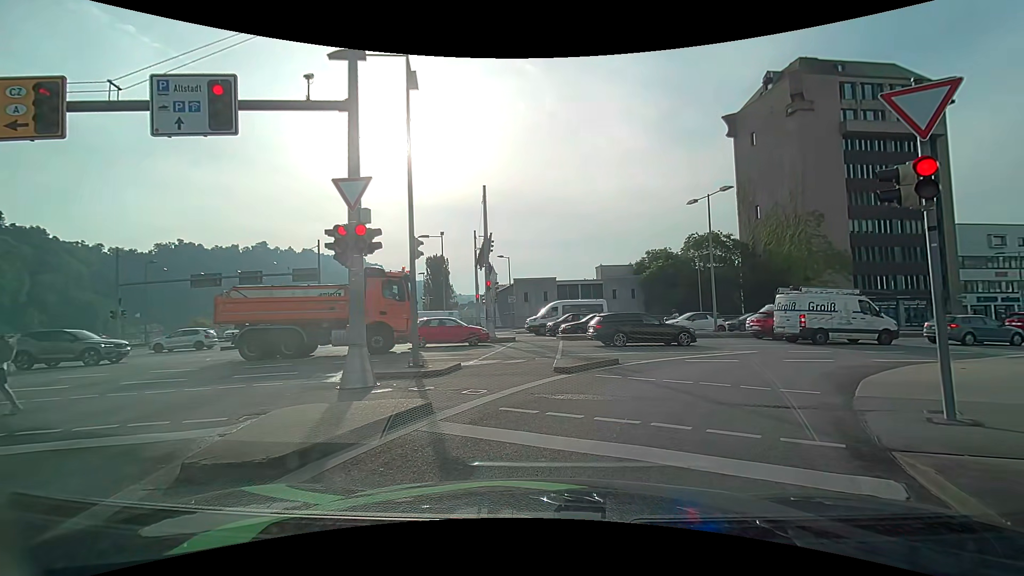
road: primary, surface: asphalt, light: Day
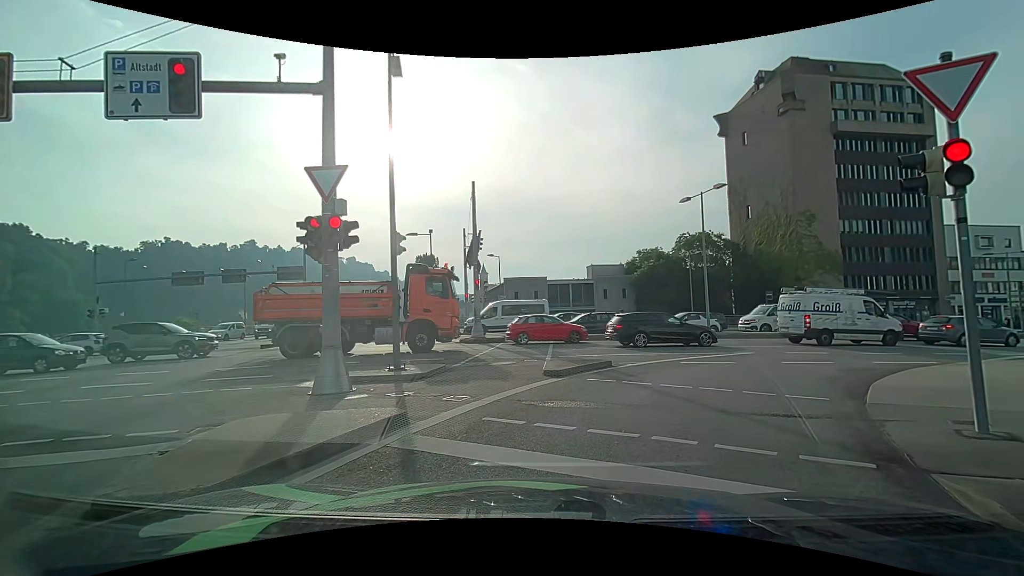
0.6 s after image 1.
(0.0, +0.7) m; 0°
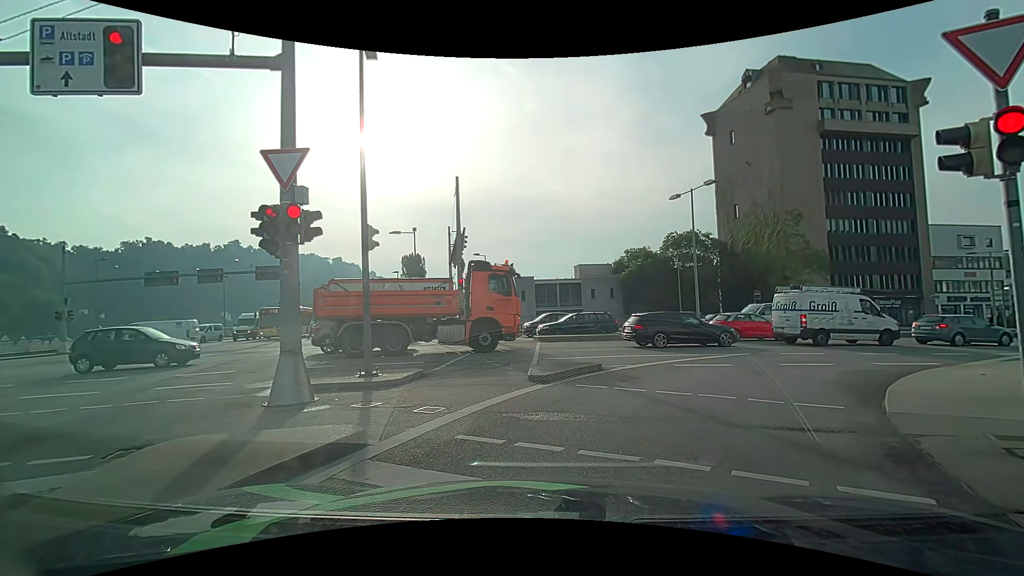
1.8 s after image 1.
(0.0, +0.9) m; 0°
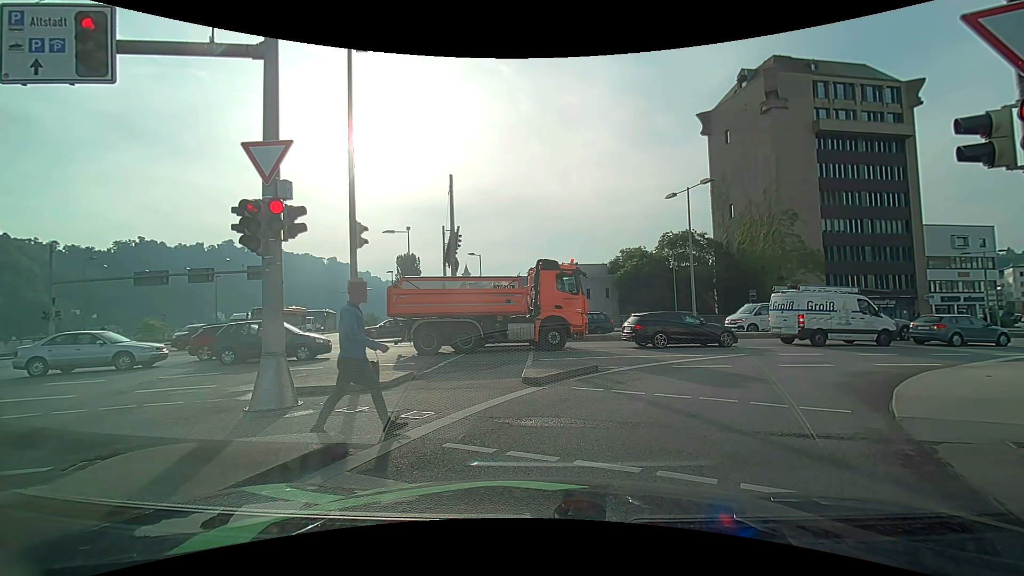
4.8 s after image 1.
(0.0, +0.4) m; 0°
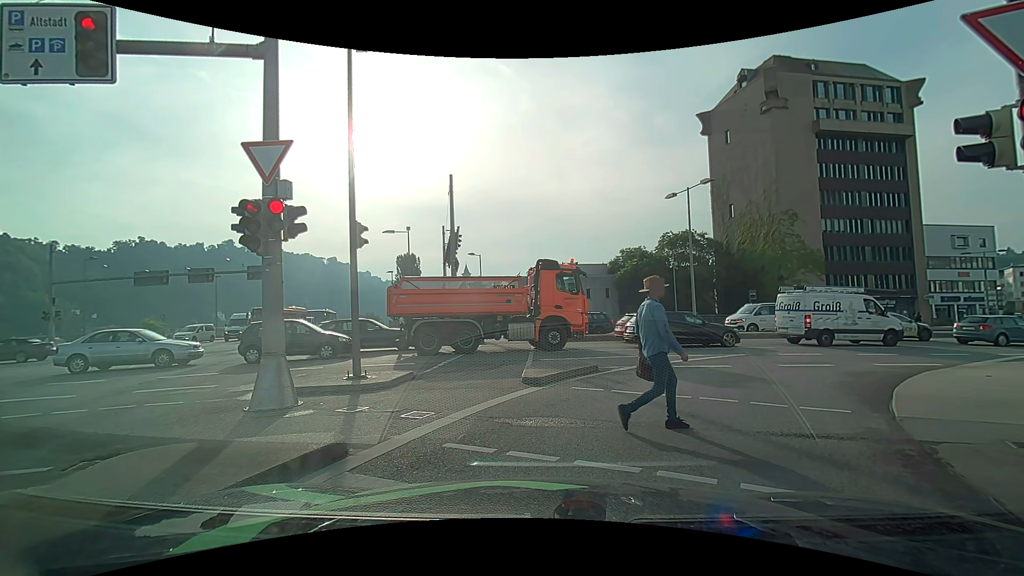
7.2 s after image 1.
(0.0, 0.0) m; 0°
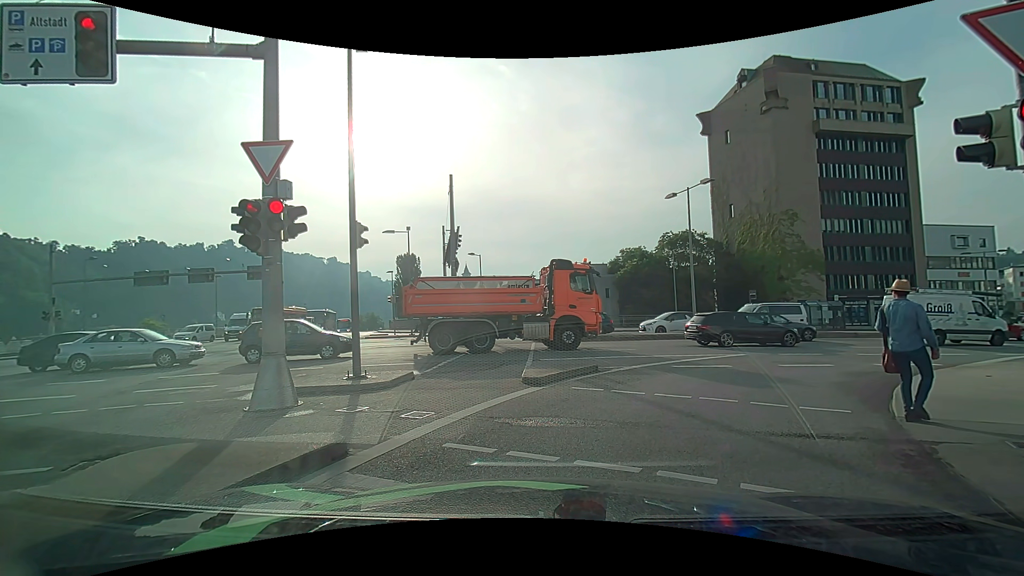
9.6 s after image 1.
(0.0, 0.0) m; 0°
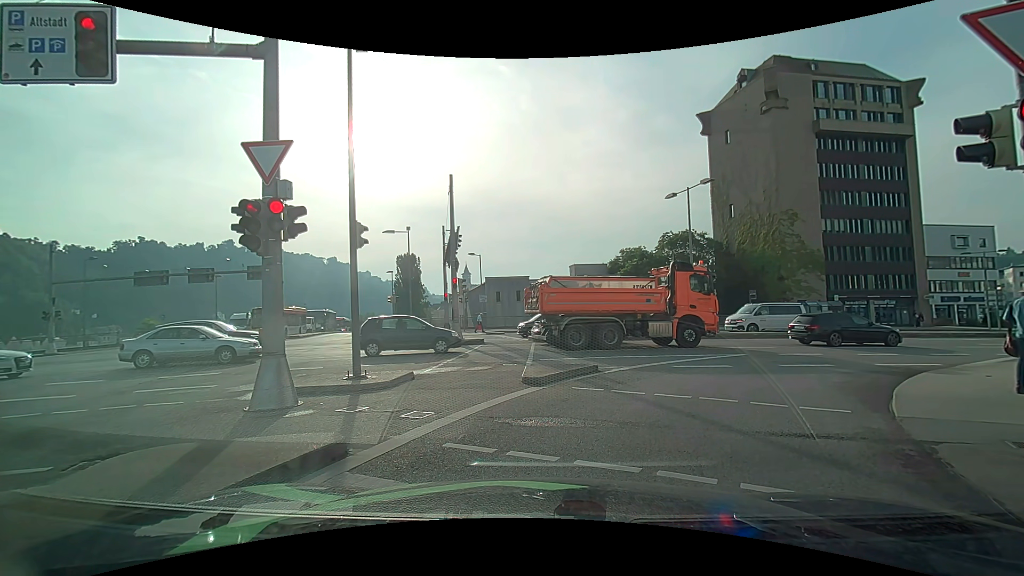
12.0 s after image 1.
(0.0, 0.0) m; 0°
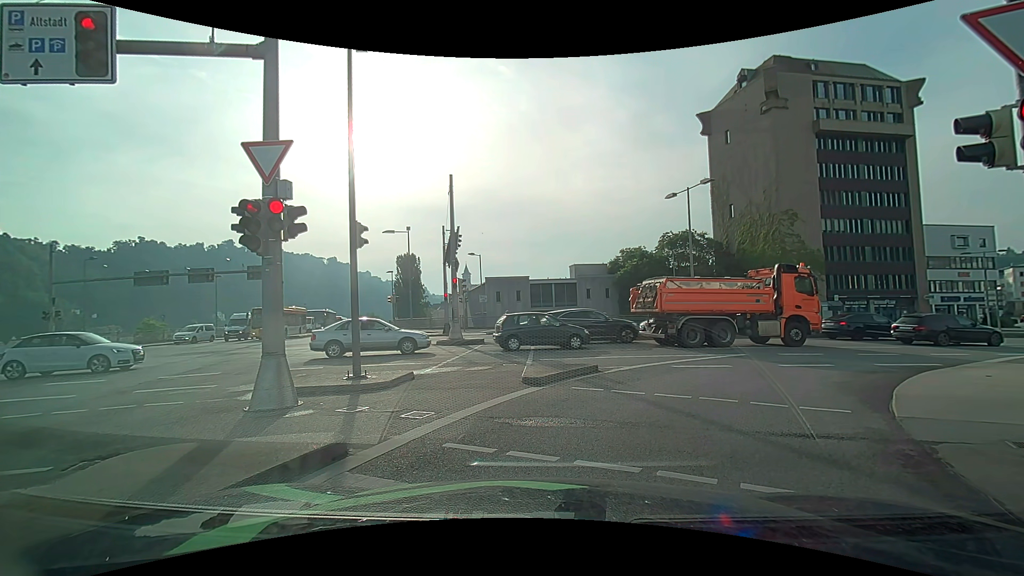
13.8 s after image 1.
(0.0, 0.0) m; 0°
